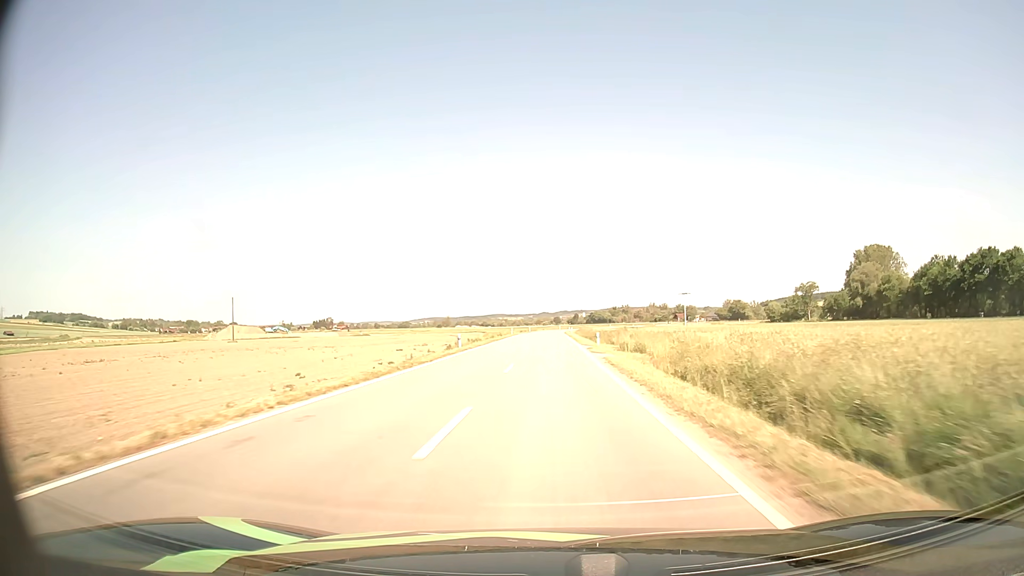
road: tertiary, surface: asphalt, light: Day
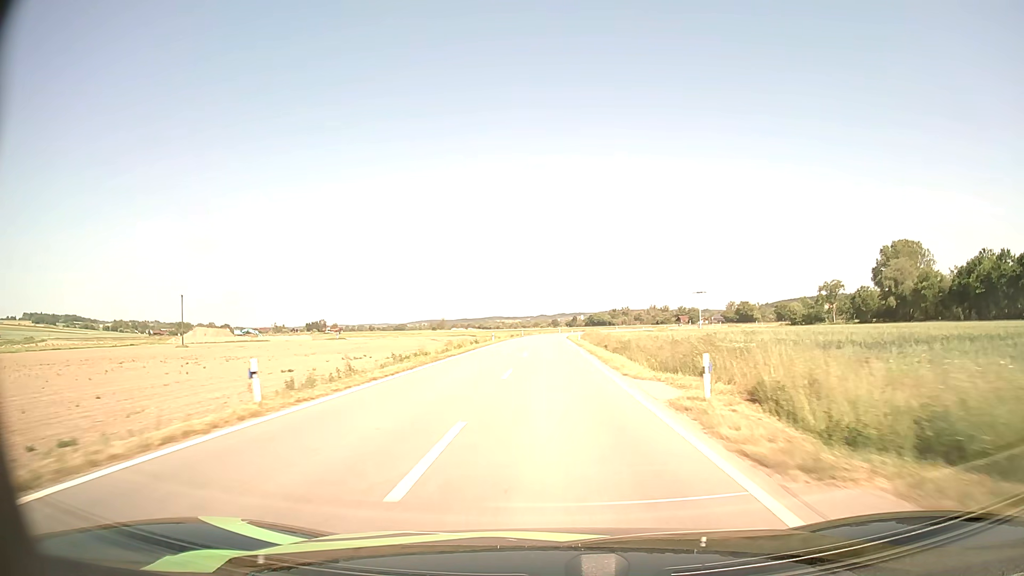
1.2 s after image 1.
(+0.1, +25.6) m; 0°
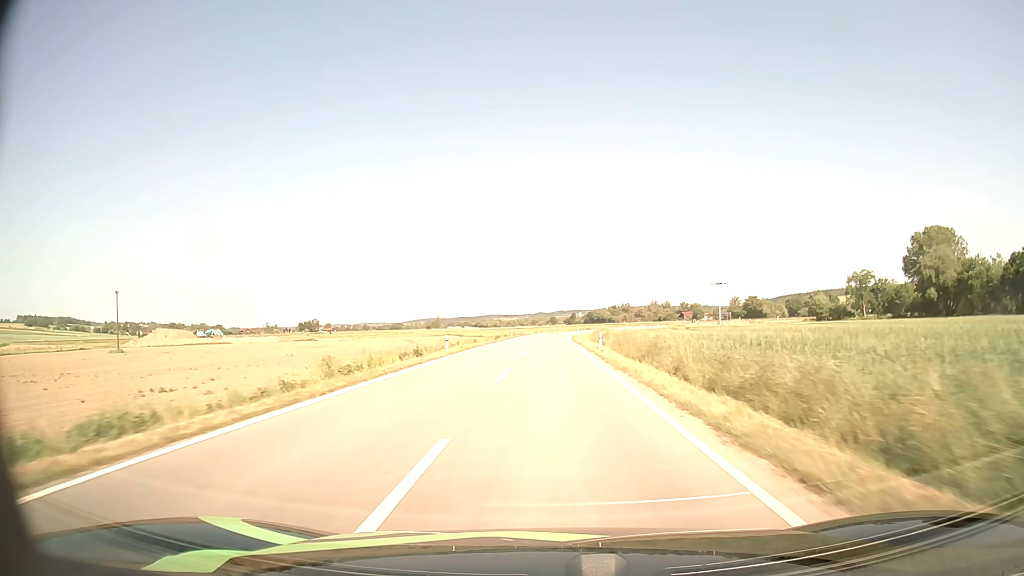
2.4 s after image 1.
(0.0, +25.6) m; 0°
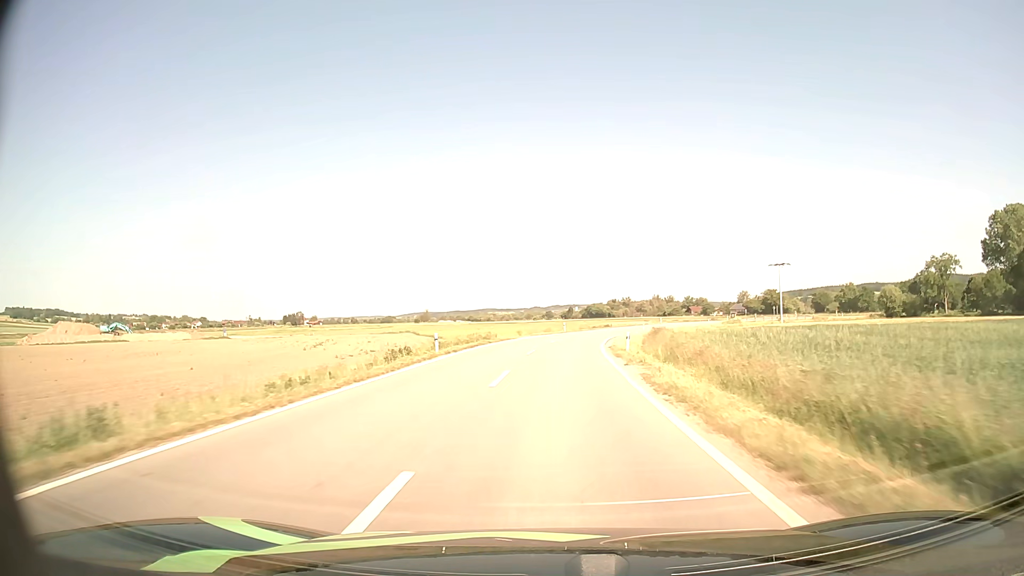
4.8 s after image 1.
(+0.1, +49.8) m; 0°
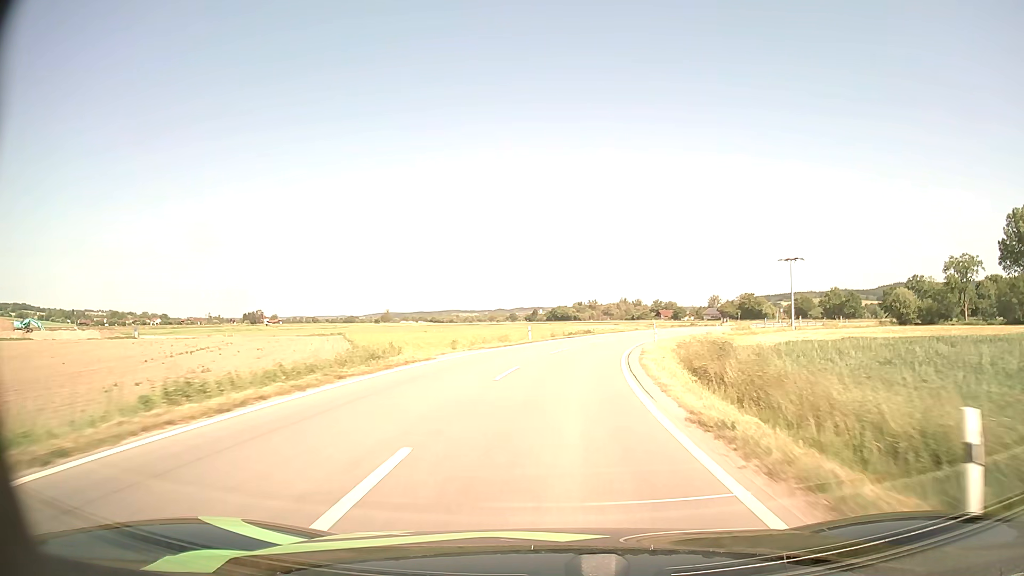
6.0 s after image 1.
(+0.4, +22.9) m; +3°
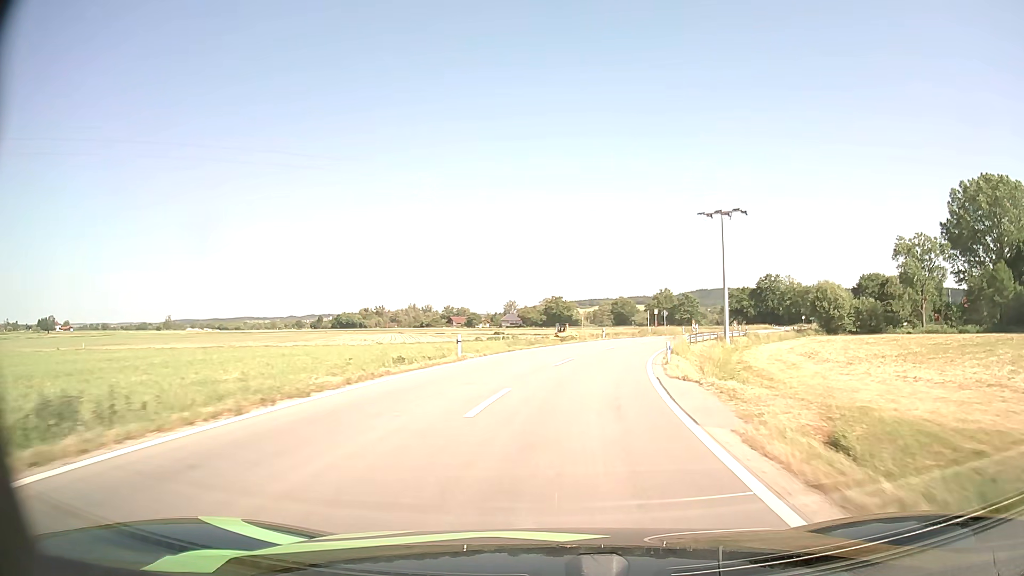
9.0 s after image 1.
(+7.3, +52.3) m; +18°
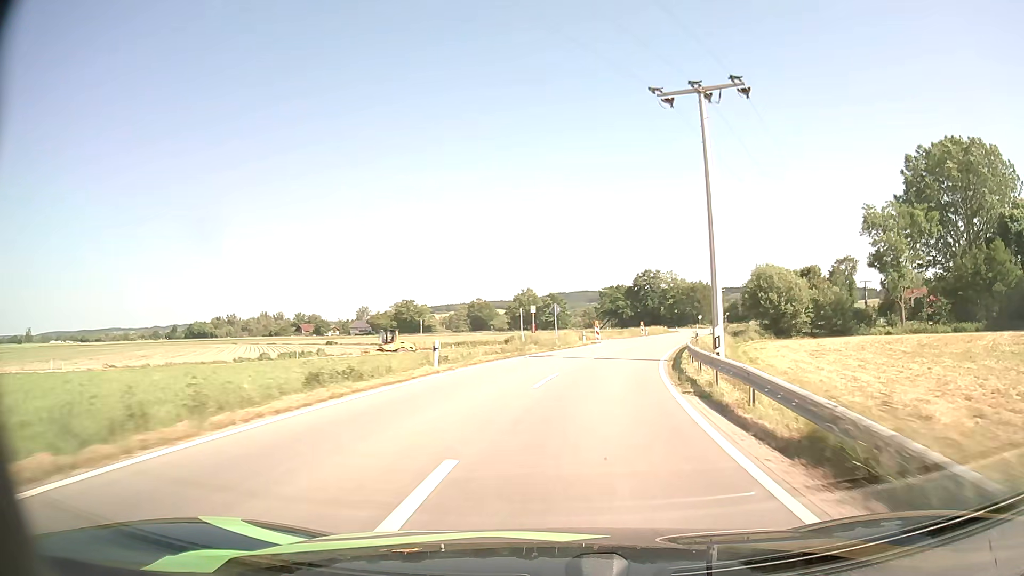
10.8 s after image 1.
(+3.0, +30.9) m; +12°
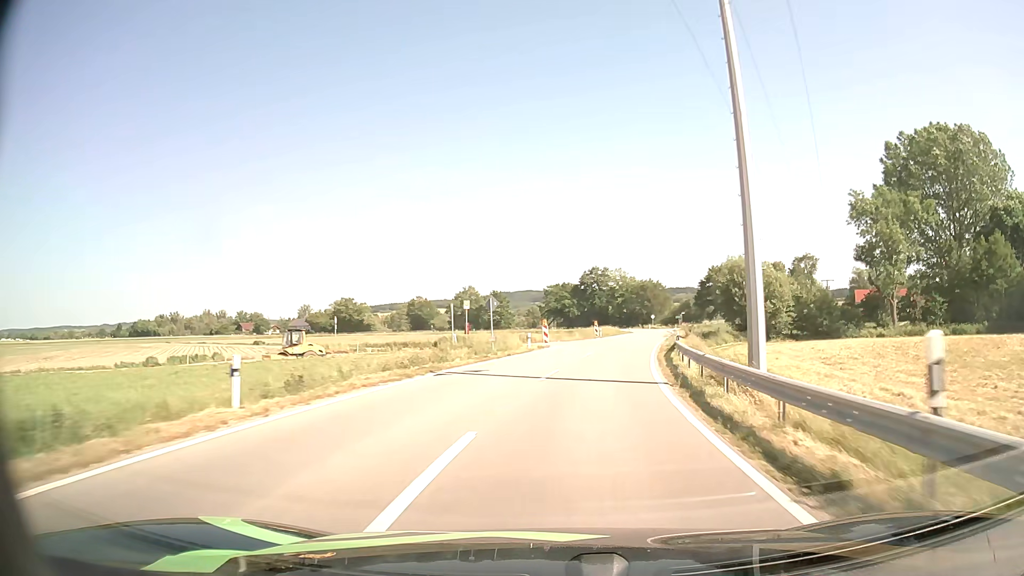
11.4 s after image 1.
(+0.4, +10.3) m; +5°
(0, +10) (+1, +20) (+3, +30) (+5, +40) (+7, +49) (+9, +59) (+11, +69) (+13, +79) (+15, +89) (+17, +98) m
